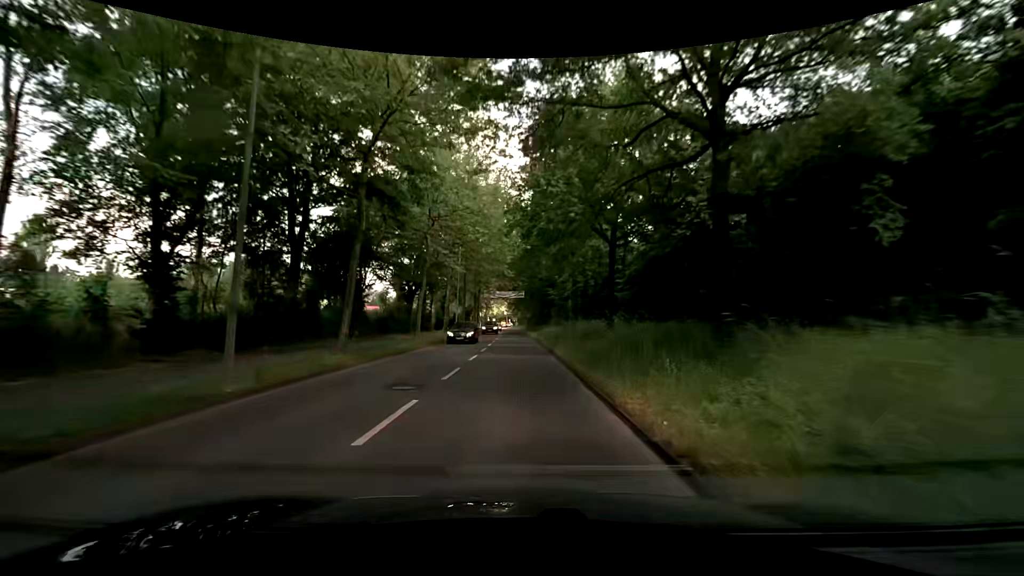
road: secondary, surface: asphalt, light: Day
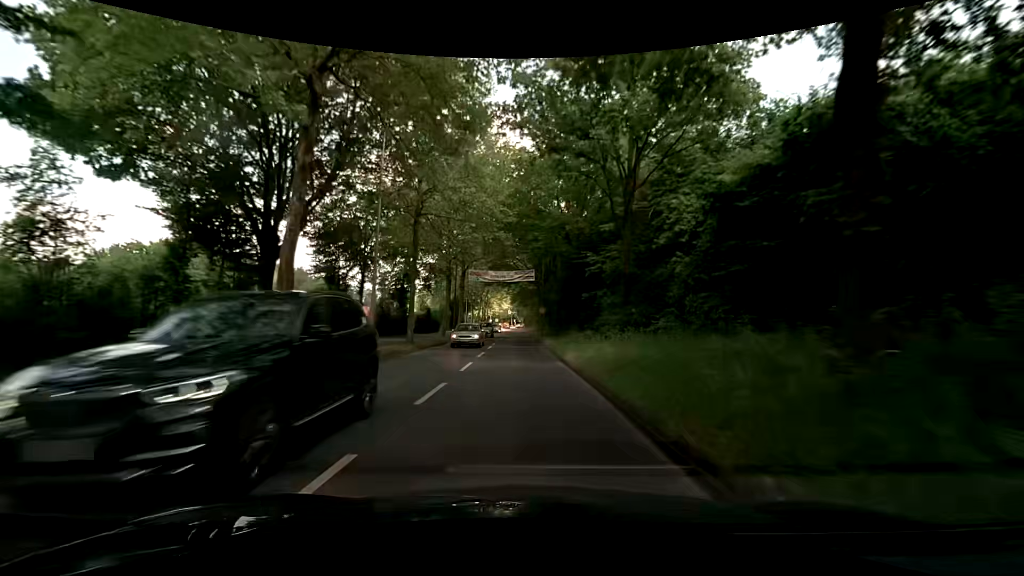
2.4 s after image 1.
(-0.4, +29.2) m; 0°
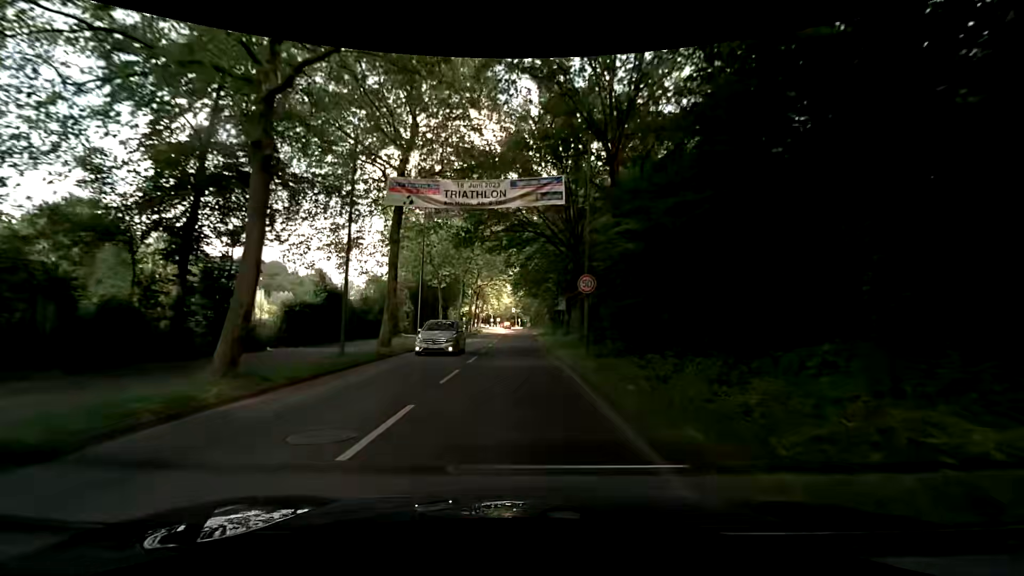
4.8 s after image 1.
(-0.7, +28.8) m; -2°
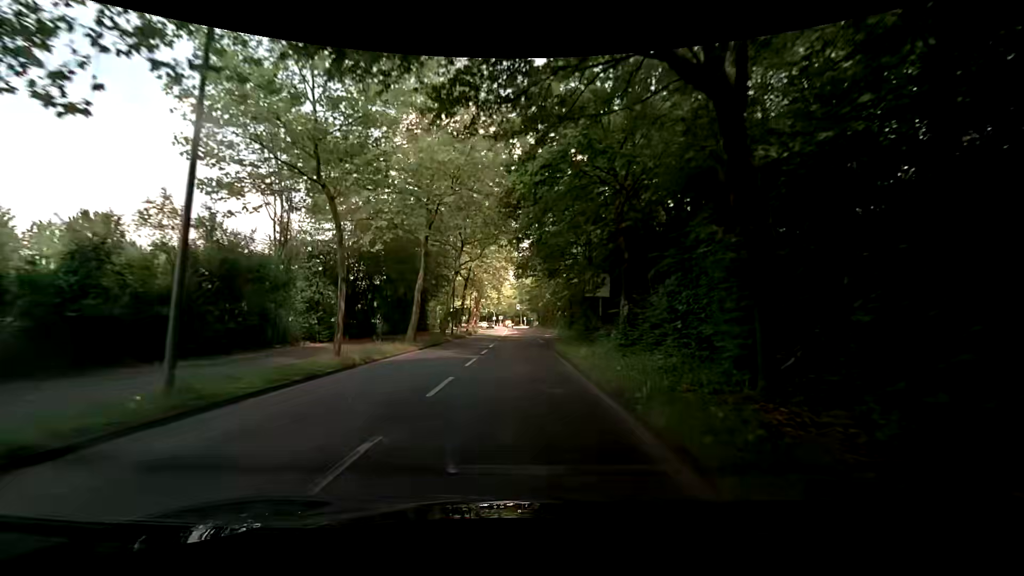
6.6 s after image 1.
(-0.2, +21.4) m; 0°
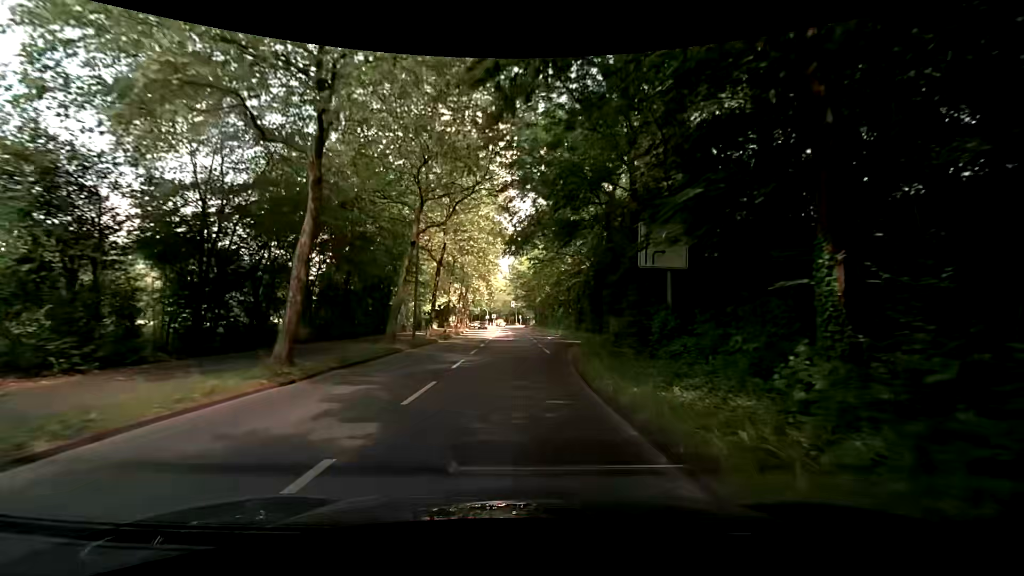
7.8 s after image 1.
(0.0, +13.7) m; 0°
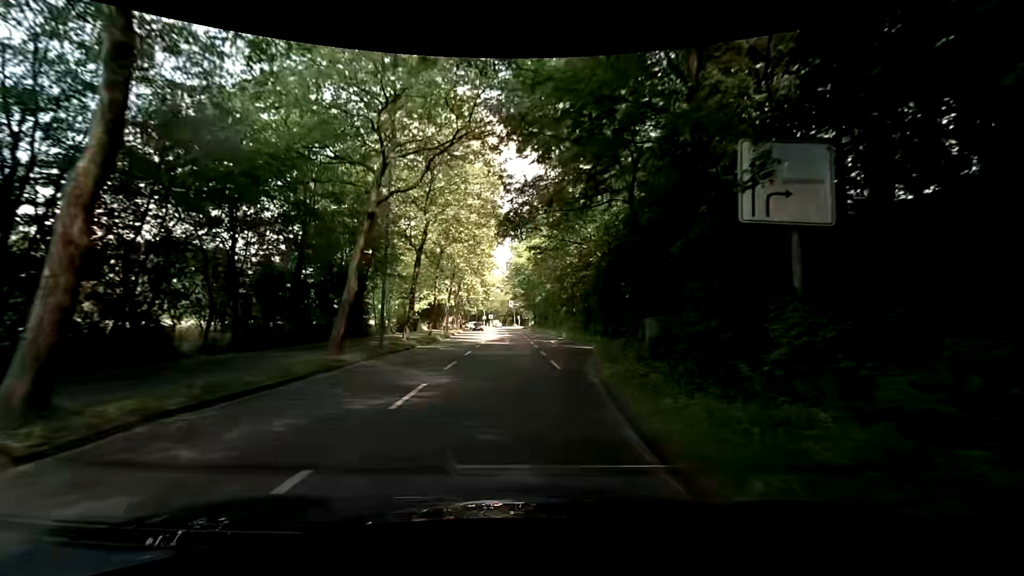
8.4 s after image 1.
(+0.1, +6.6) m; 0°
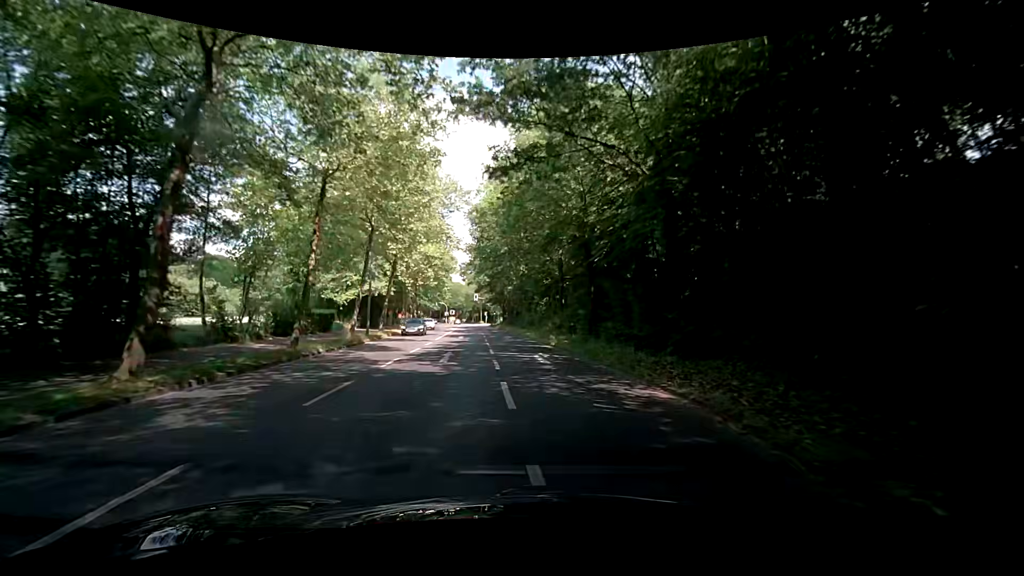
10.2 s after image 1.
(+0.5, +18.6) m; +5°
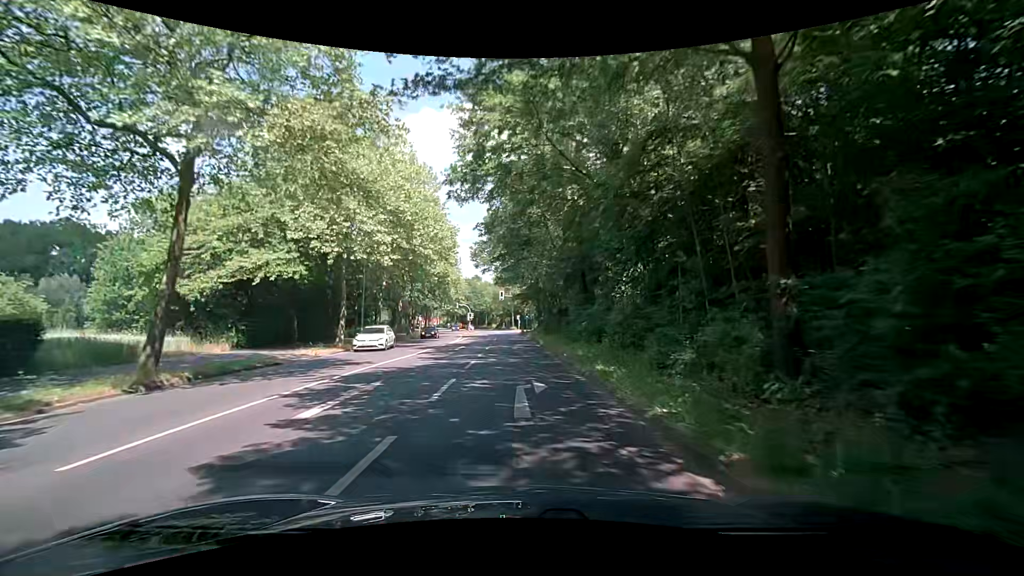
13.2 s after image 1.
(-0.5, +28.6) m; -5°
(0, +10) (0, +20) (0, +30) (-1, +40) (-1, +50) (-1, +60) (-1, +70) (-2, +80) (0, +90) (+8, +96) m
